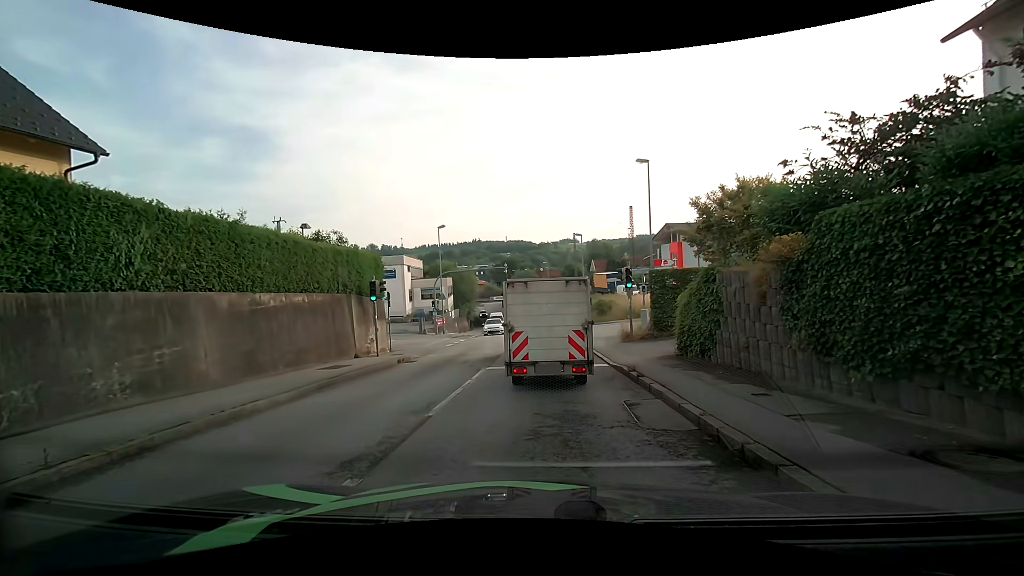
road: tertiary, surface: asphalt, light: Day
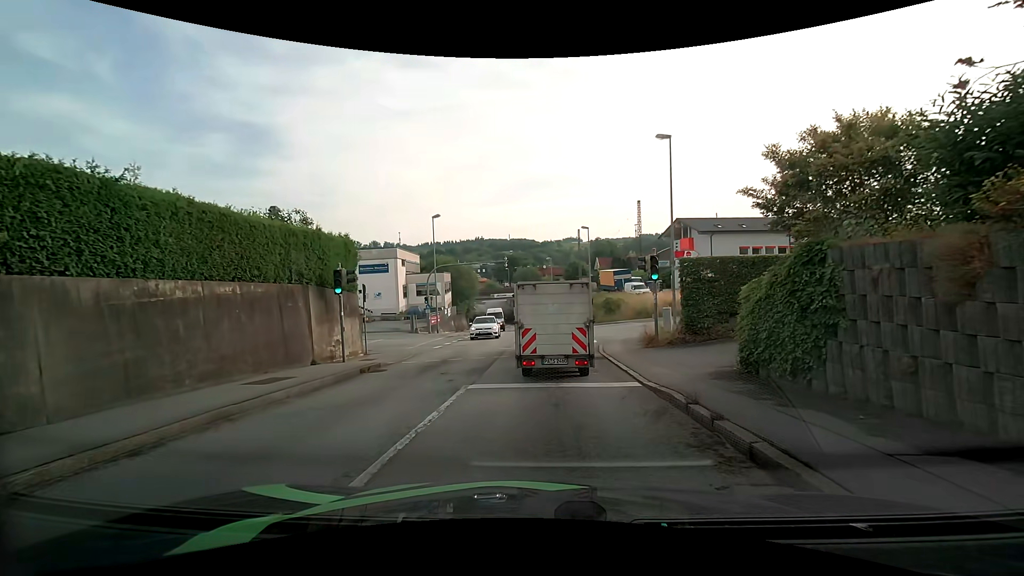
(0.0, +4.1) m; 0°
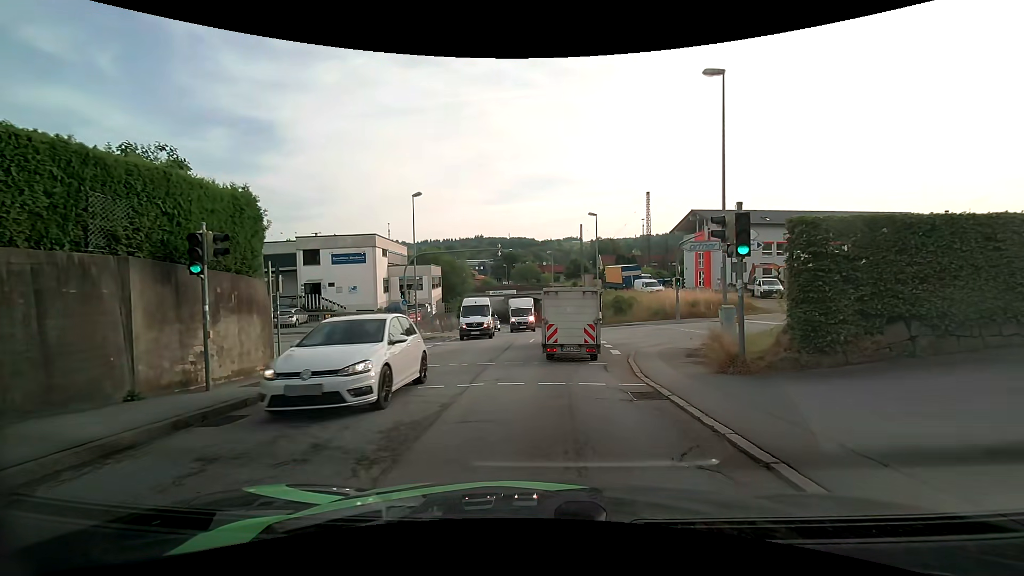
(-0.1, +7.1) m; 0°
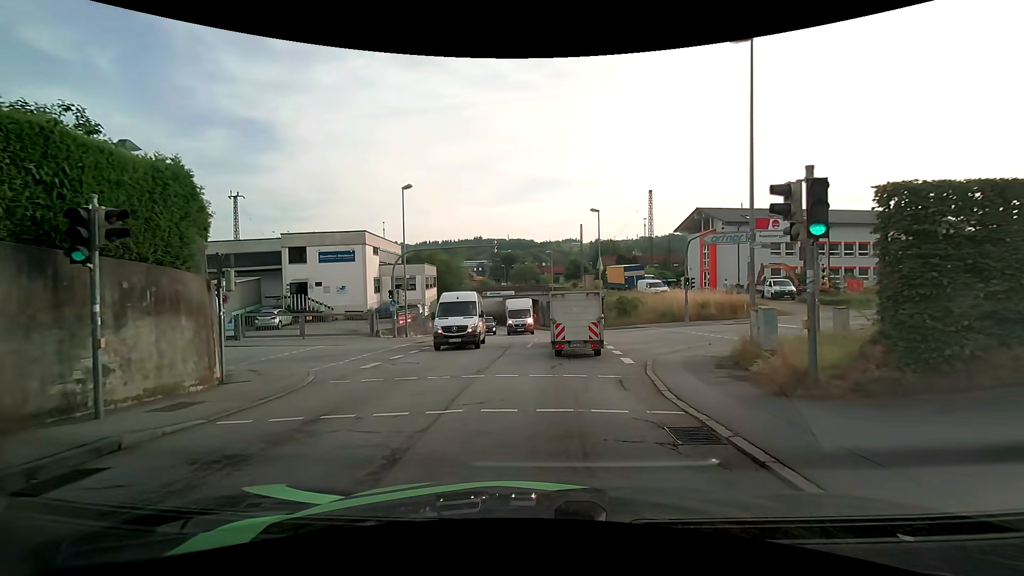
(0.0, +2.6) m; 0°
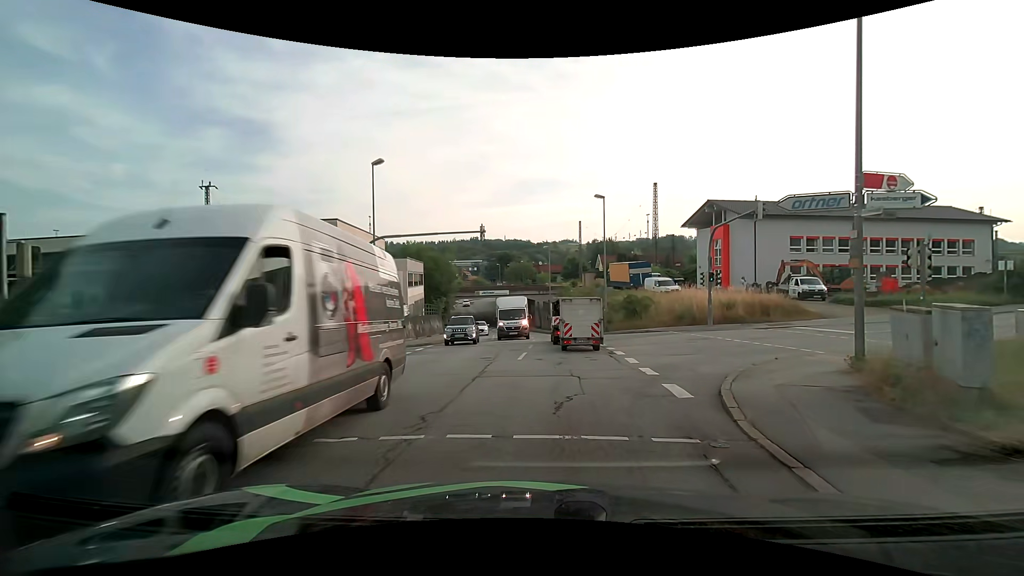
(0.0, +5.6) m; 0°
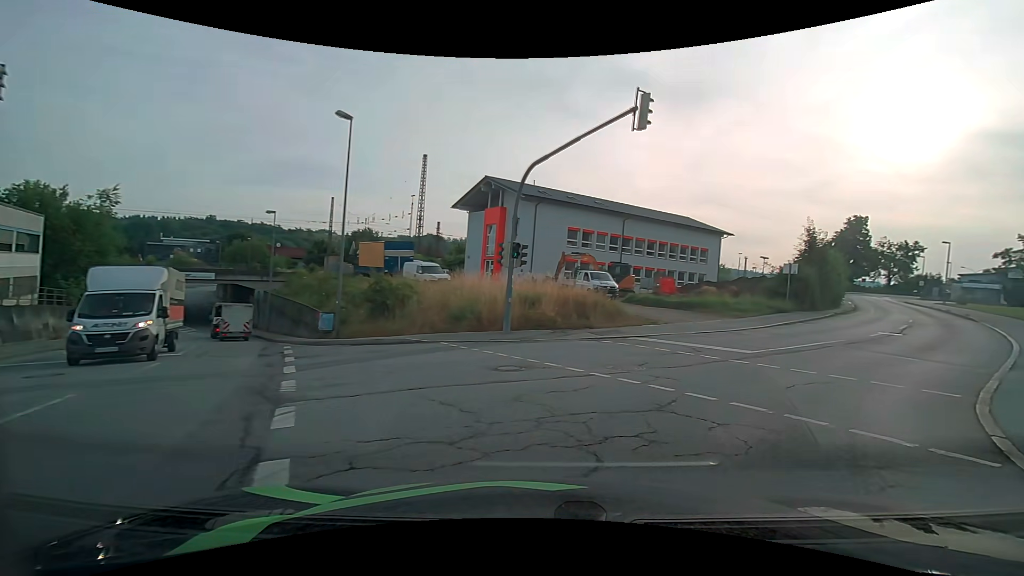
(+2.1, +14.1) m; +27°
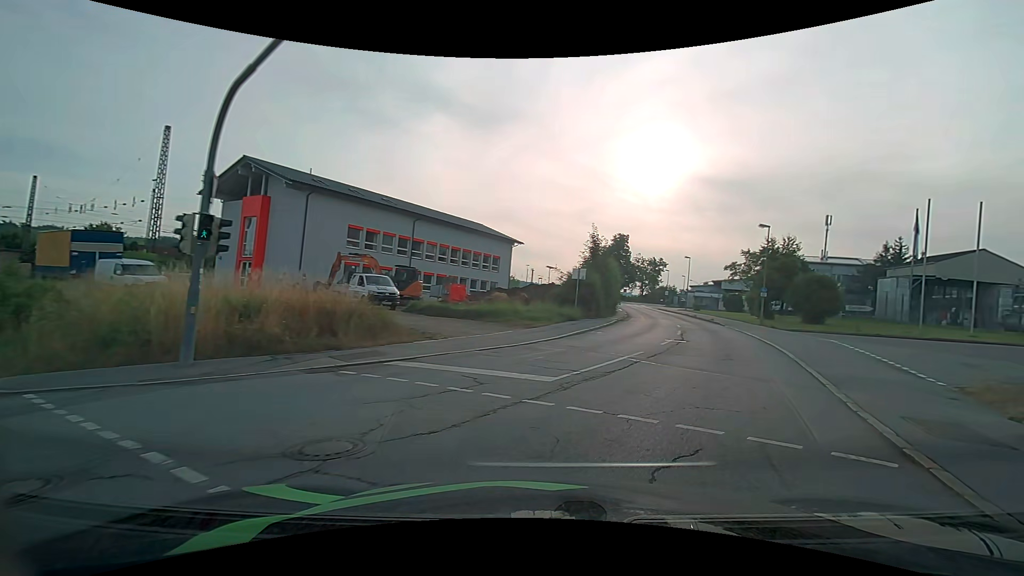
(+1.2, +5.5) m; +24°
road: residential
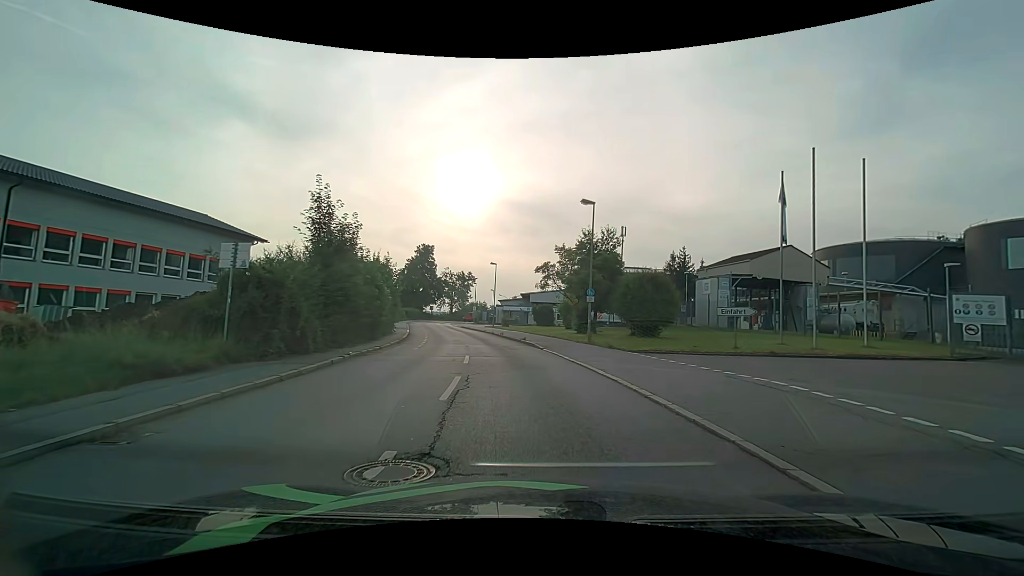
(+4.3, +15.7) m; +21°
(0, +10) (-1, +20) (-3, +30) (-5, +40) (-8, +49) (-10, +59) (-13, +69) (-15, +78) (-17, +88) (-18, +98) m
